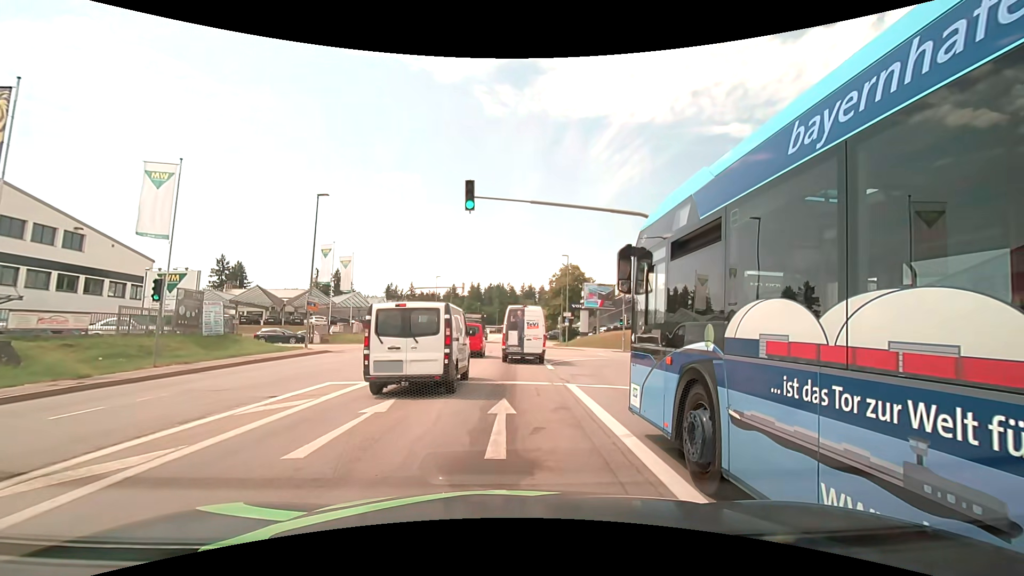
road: tertiary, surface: asphalt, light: Day
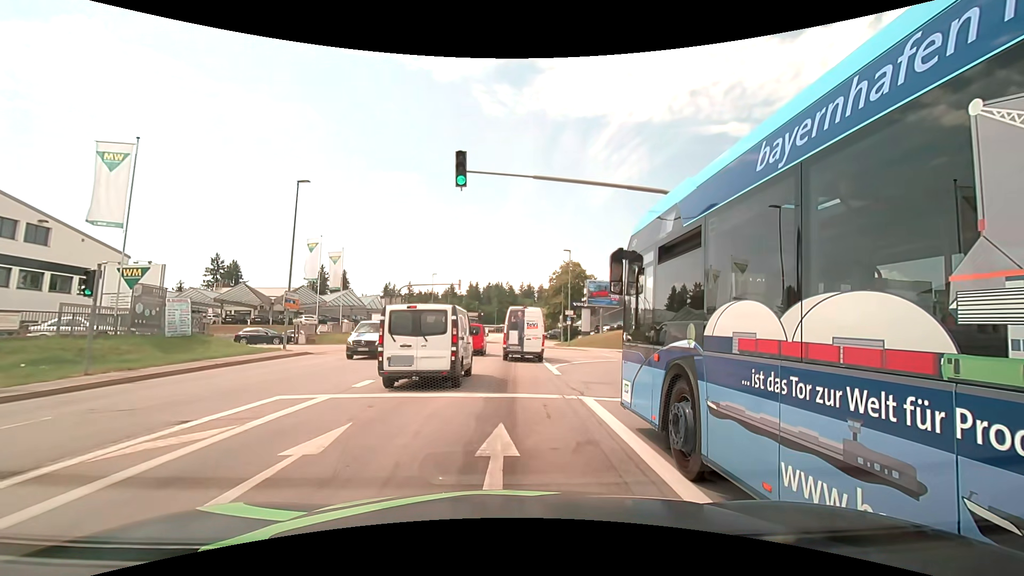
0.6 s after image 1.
(0.0, +3.1) m; 0°
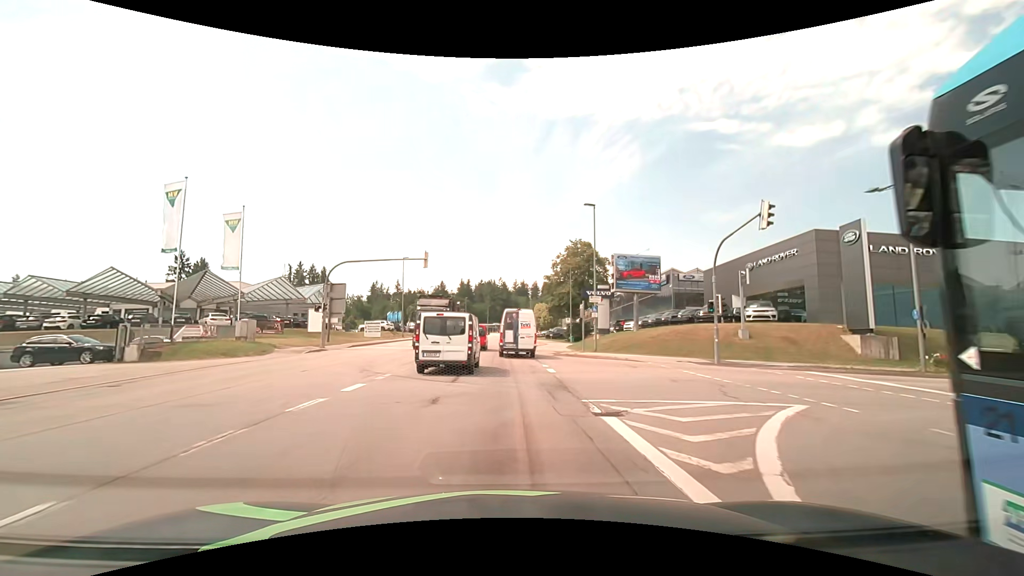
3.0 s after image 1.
(0.0, +19.1) m; 0°
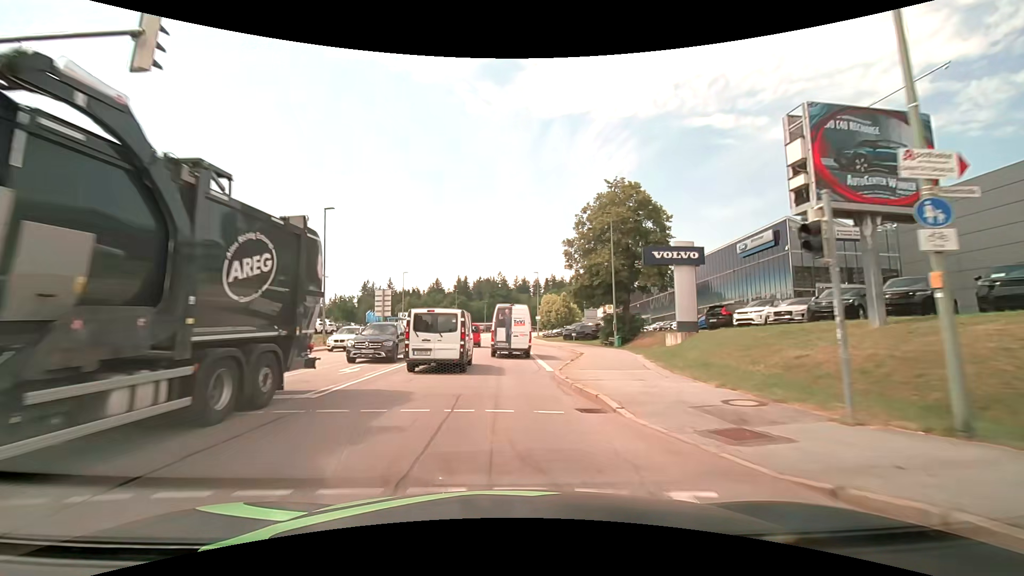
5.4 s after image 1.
(+0.2, +27.3) m; 0°
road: secondary
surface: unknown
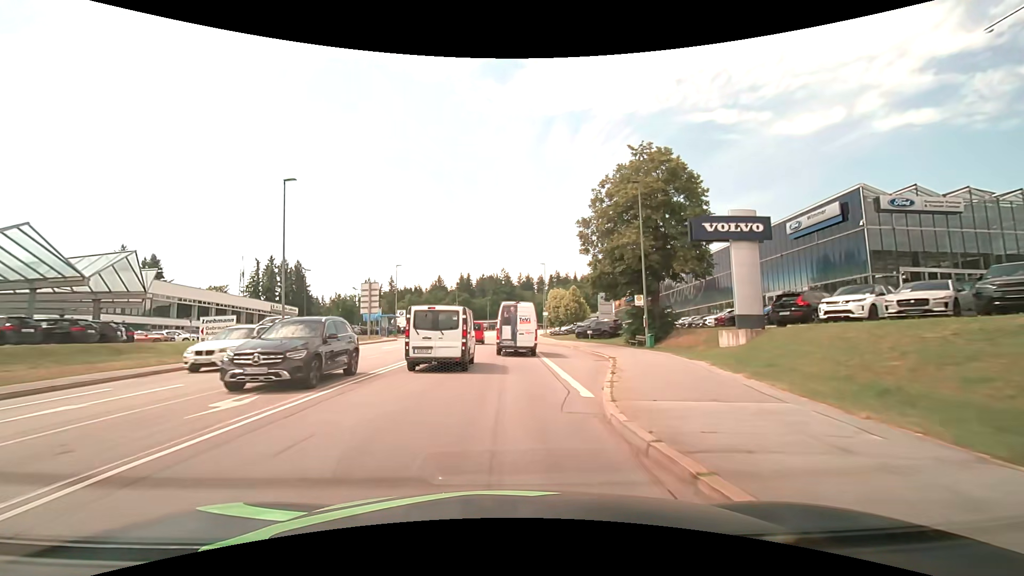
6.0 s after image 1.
(0.0, +7.4) m; 0°
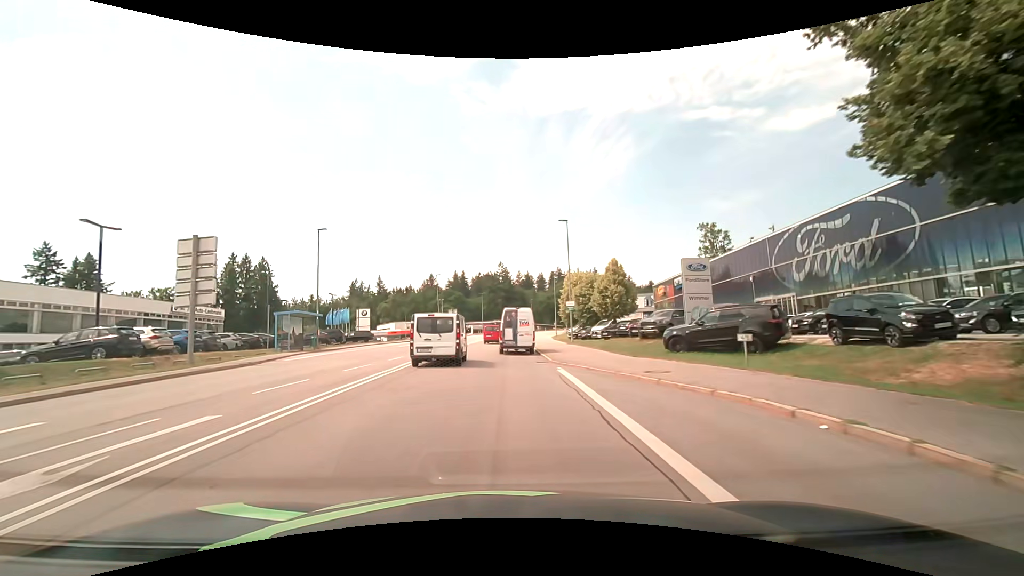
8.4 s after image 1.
(-0.3, +28.7) m; -1°
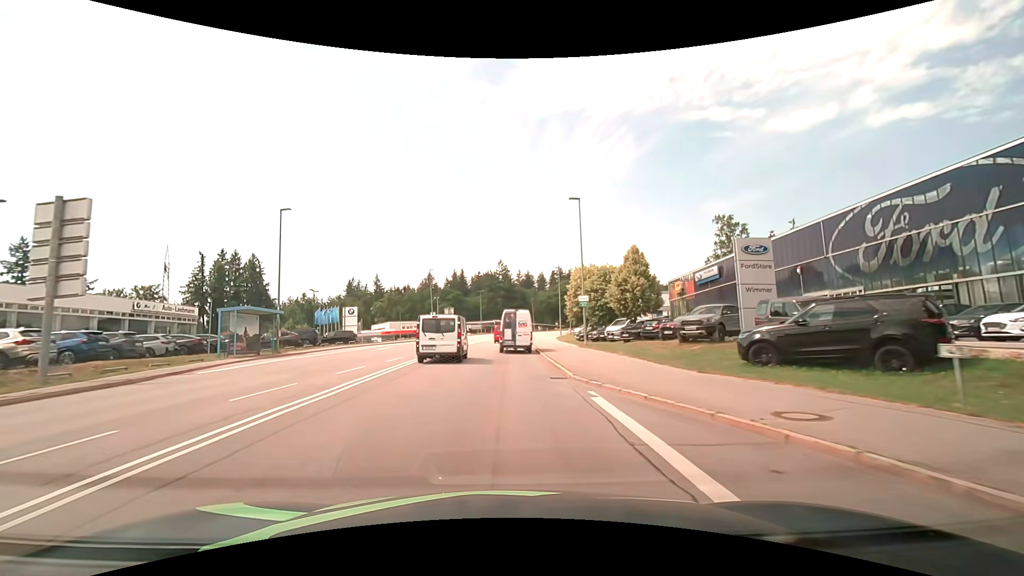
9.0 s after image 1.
(0.0, +7.1) m; 0°
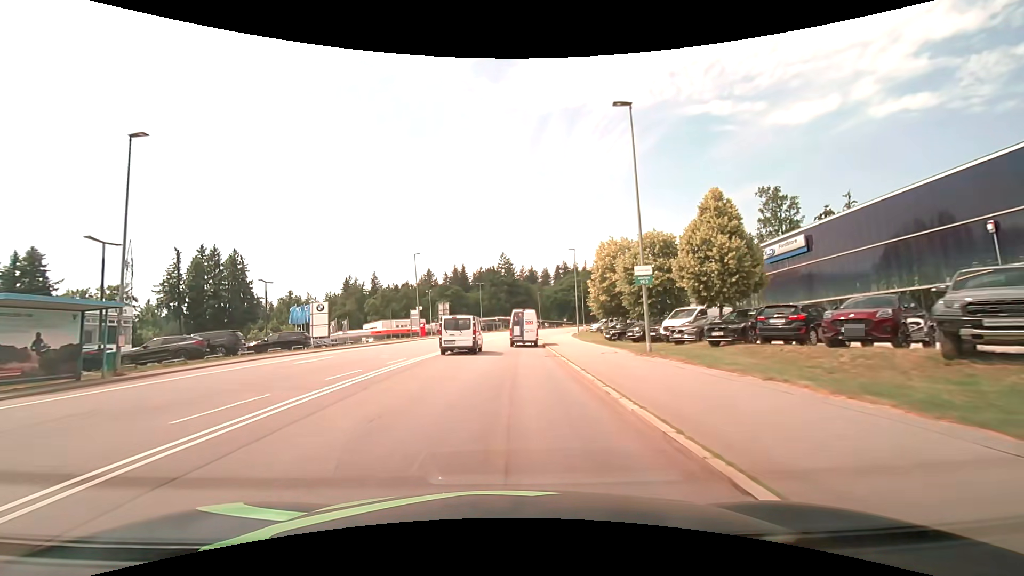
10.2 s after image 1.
(0.0, +14.4) m; 0°
(0, +10) (0, +20) (+1, +30) (+1, +40) (+2, +50) (+3, +60) (+4, +70) (+5, +80) (+7, +90) (+10, +99) m
